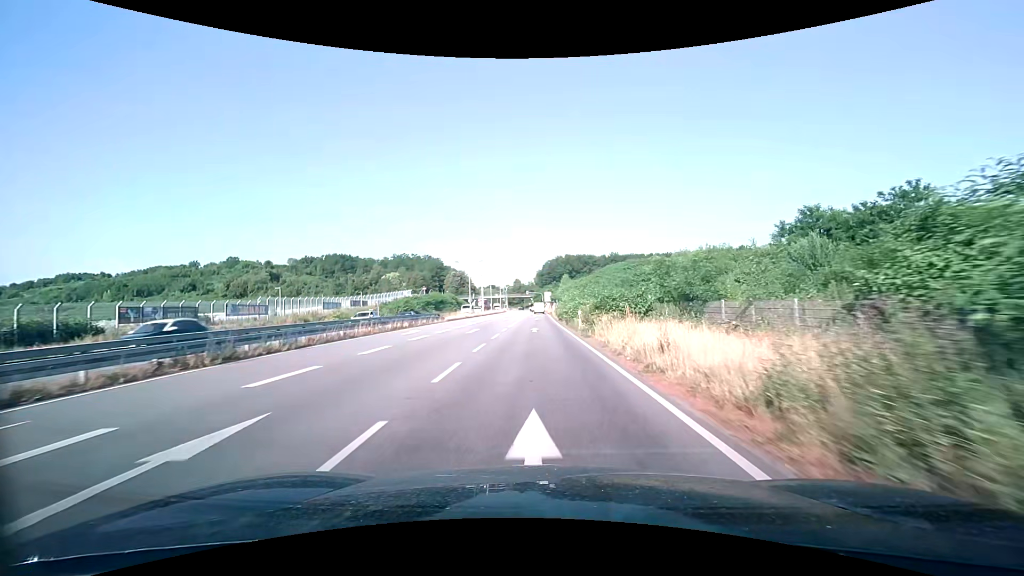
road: primary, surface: asphalt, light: Day
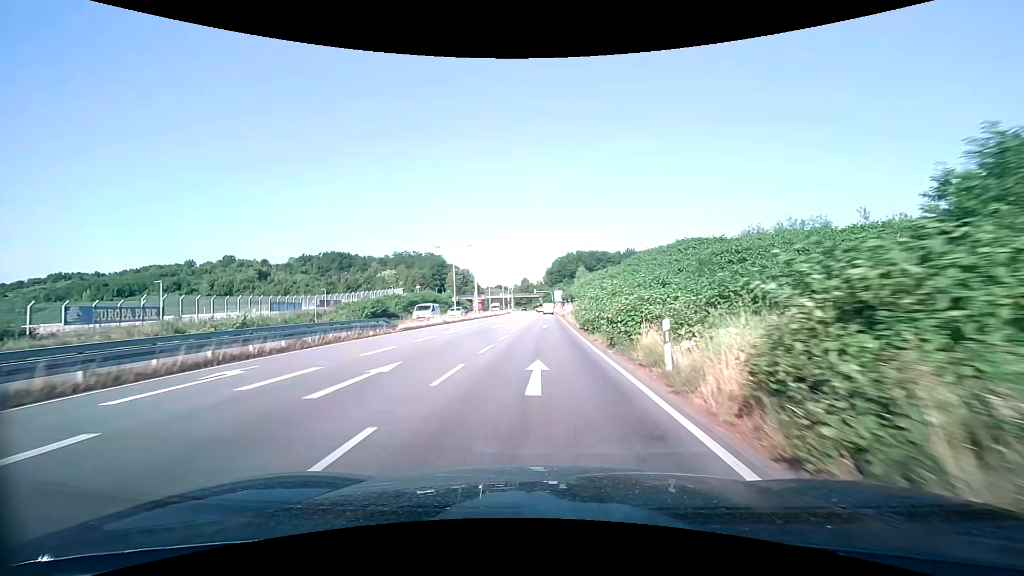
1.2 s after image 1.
(-0.1, +18.4) m; -1°
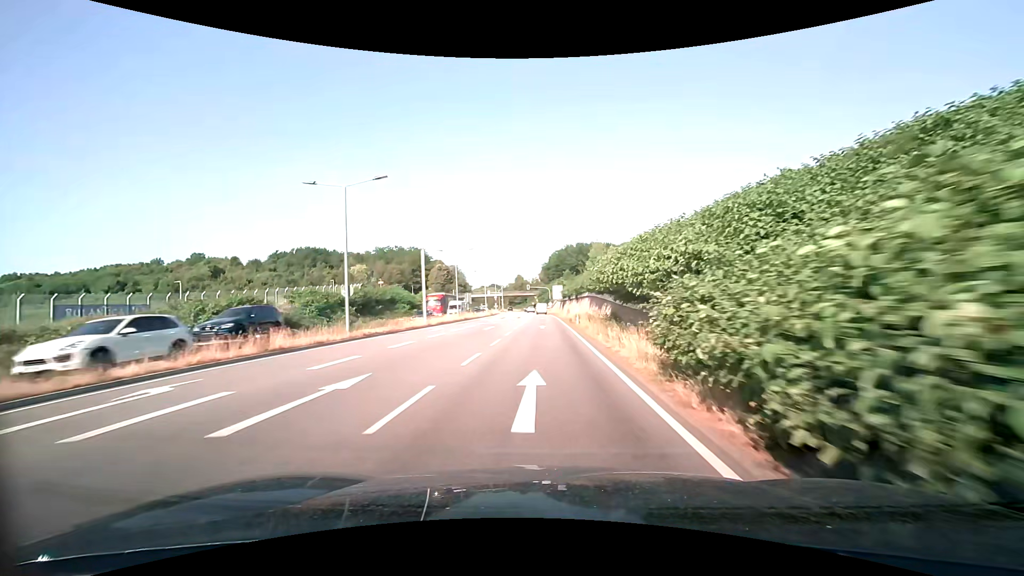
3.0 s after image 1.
(+0.2, +27.3) m; 0°
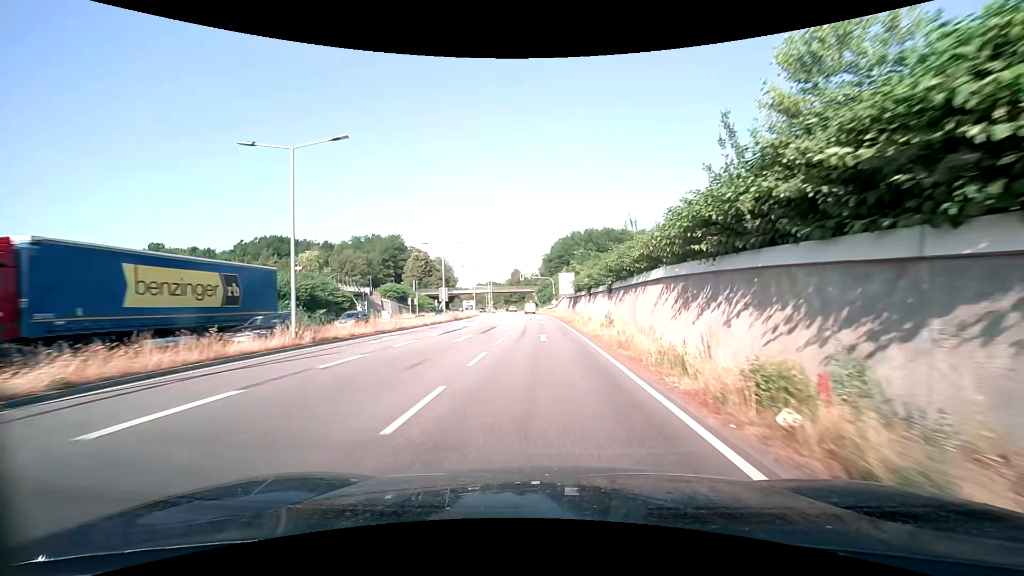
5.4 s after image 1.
(-0.1, +36.2) m; 0°
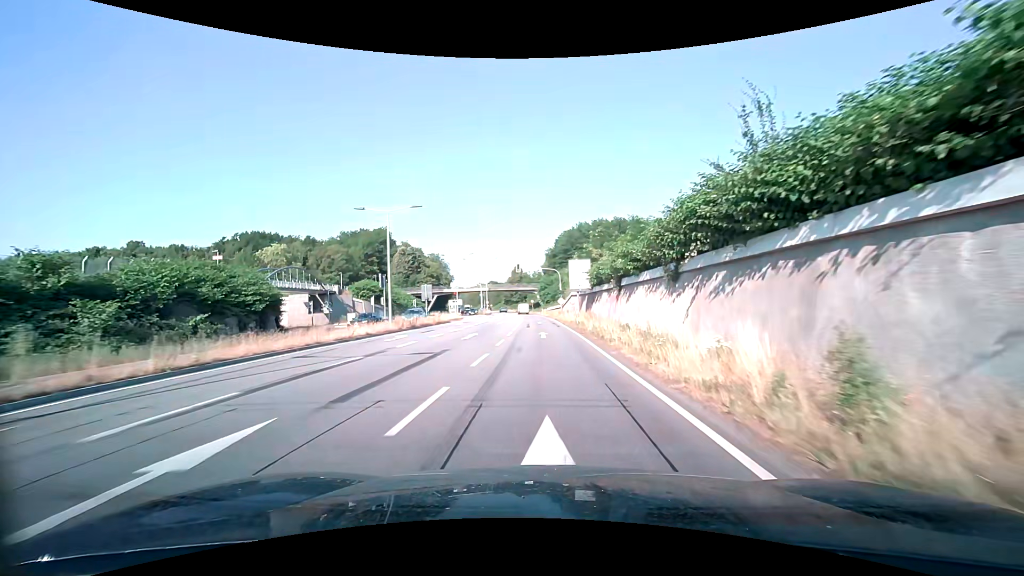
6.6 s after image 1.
(0.0, +18.1) m; 0°
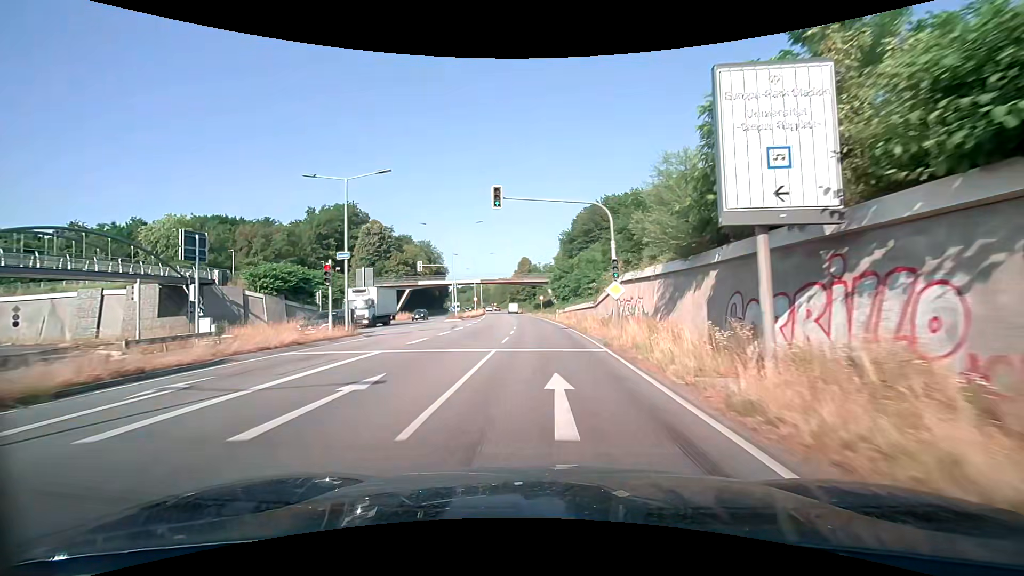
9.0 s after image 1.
(-0.4, +36.3) m; -1°
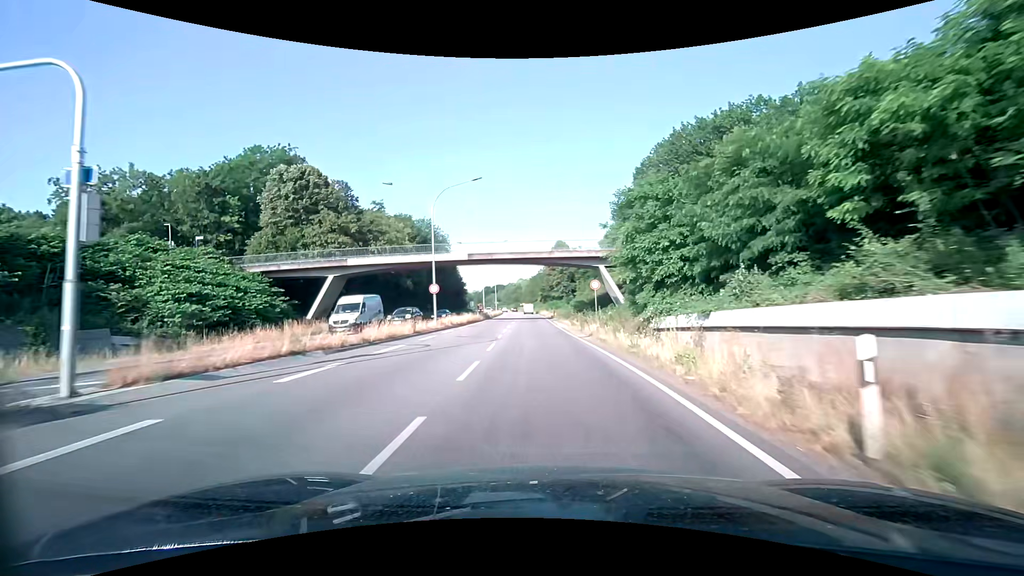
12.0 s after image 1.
(-1.0, +45.9) m; -4°
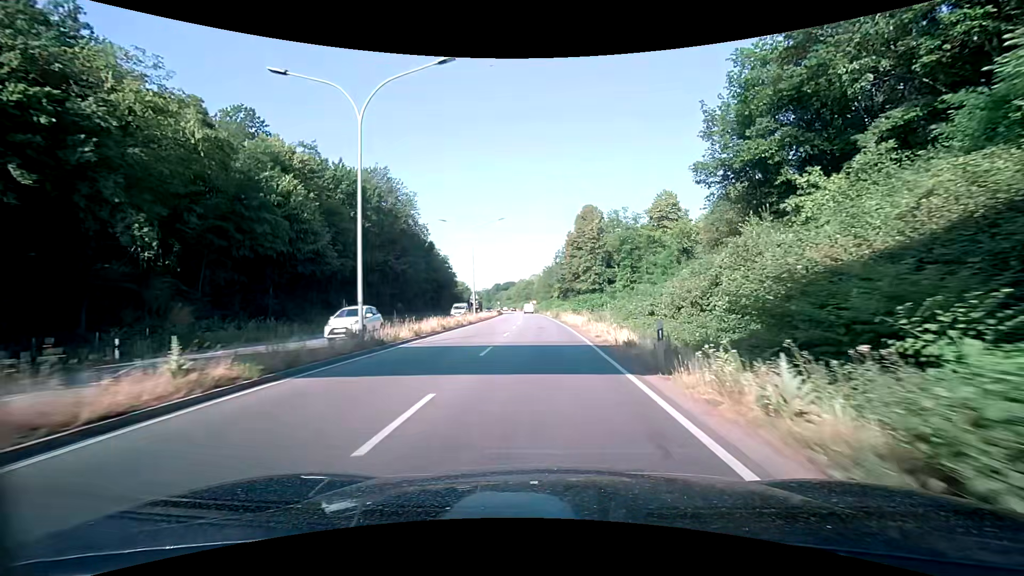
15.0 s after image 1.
(-1.4, +46.6) m; -2°
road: trunk
(0, +10) (0, +20) (0, +30) (0, +40) (0, +50) (0, +60) (-1, +70) (-1, +80) (-2, +90) (-2, +100) m
